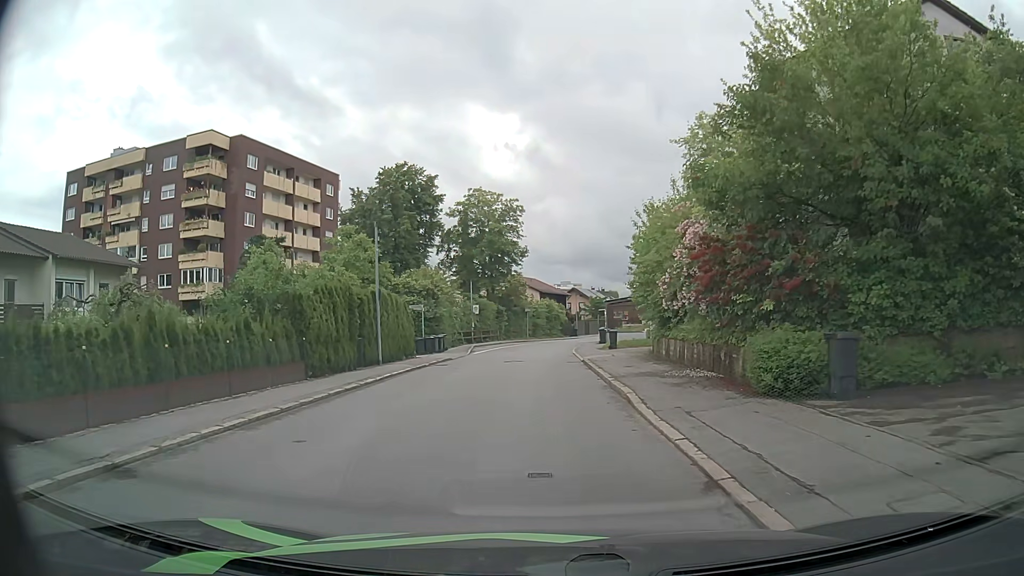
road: residential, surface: asphalt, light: Day
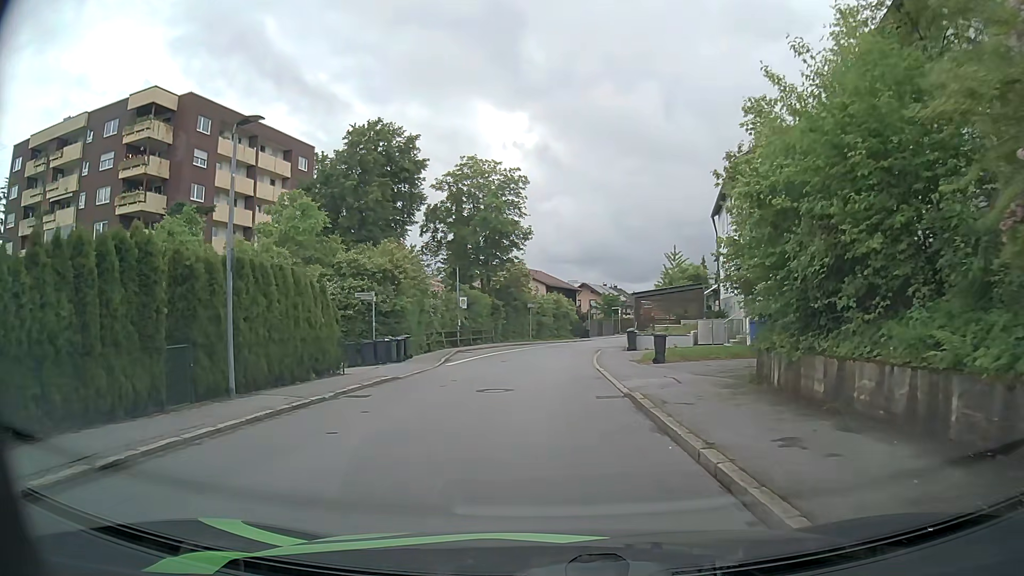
(-0.1, +12.0) m; -1°
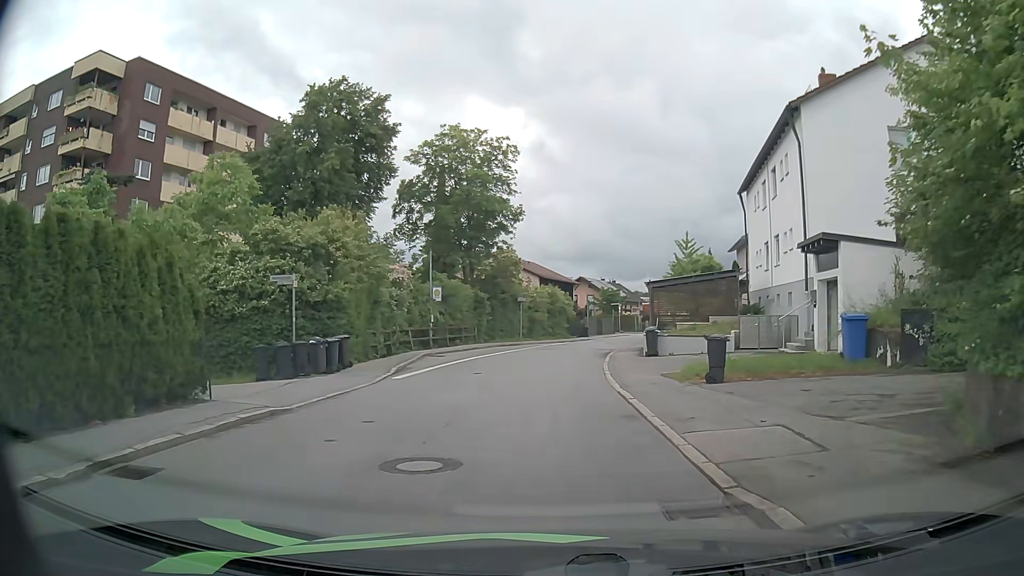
(0.0, +7.8) m; 0°
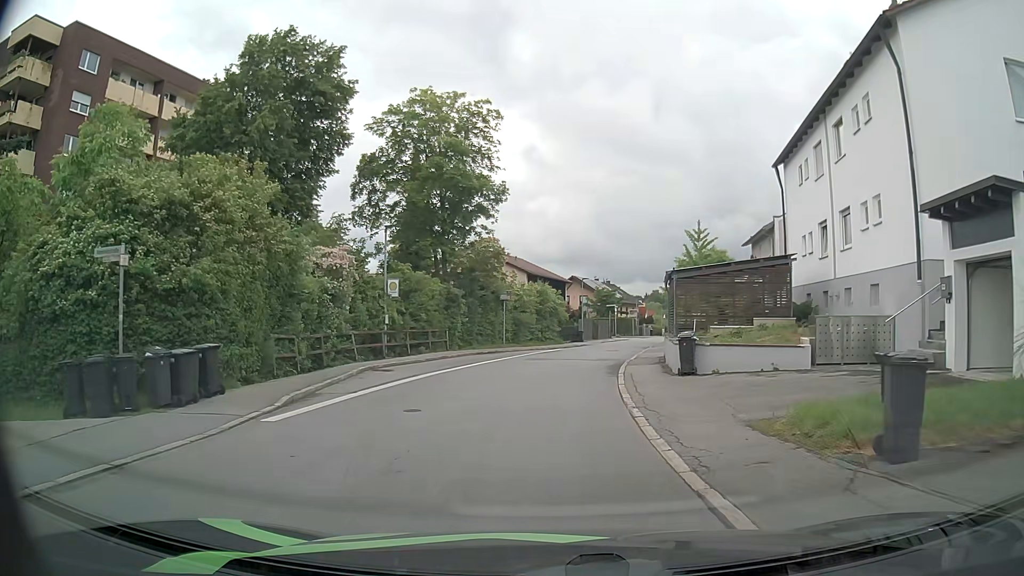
(+0.1, +7.7) m; +1°
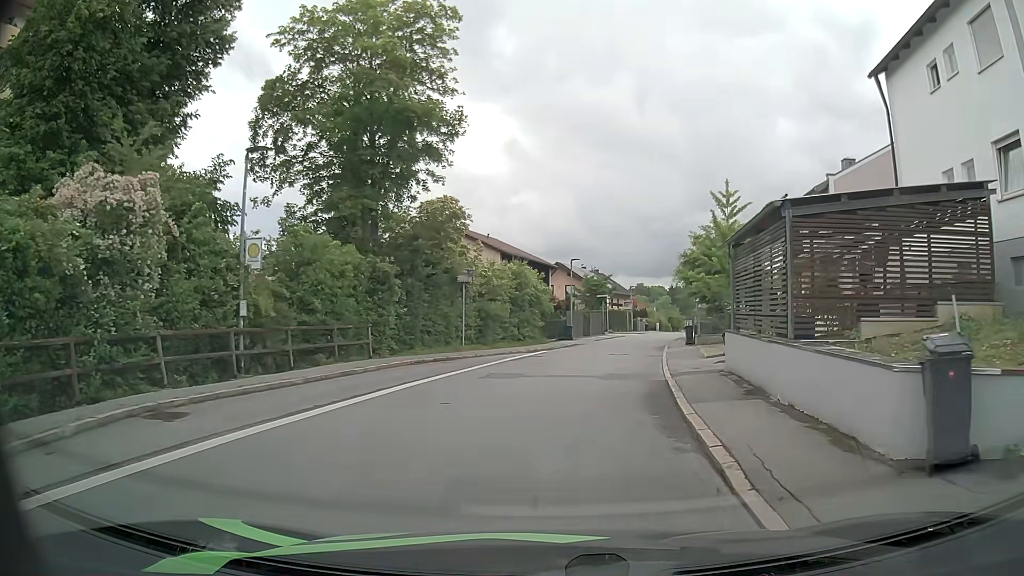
(+0.2, +11.6) m; +2°
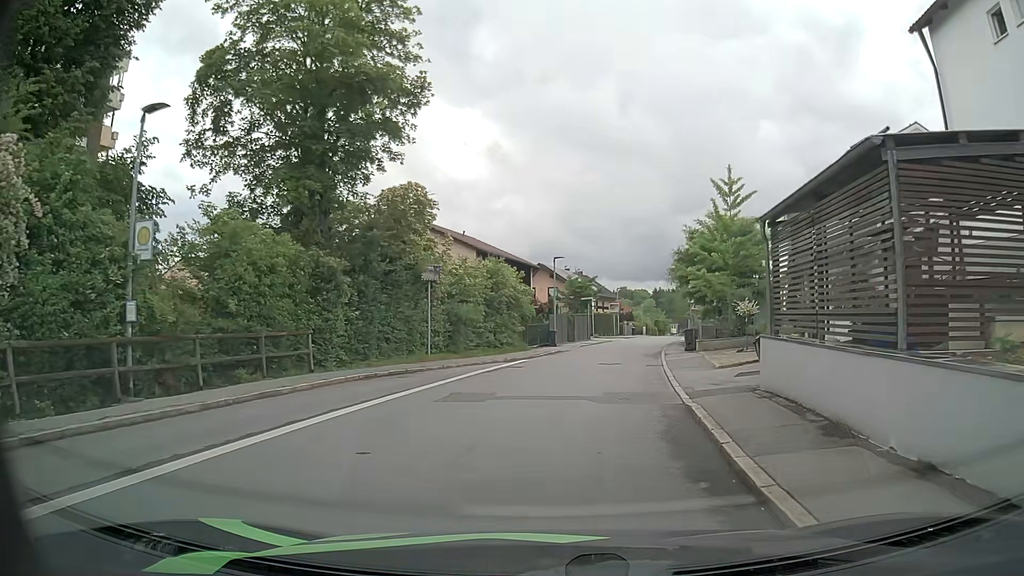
(0.0, +3.9) m; +1°
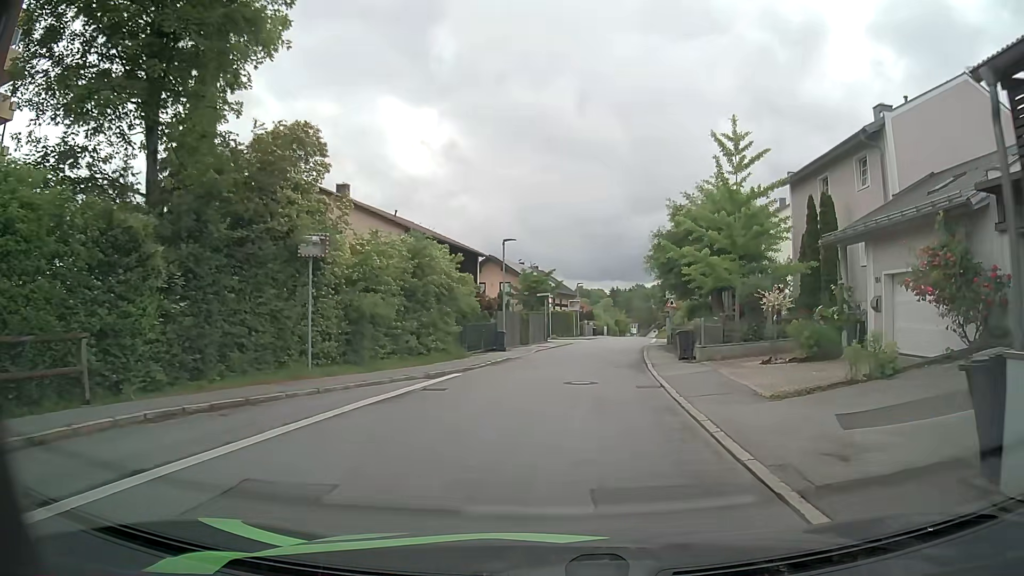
(+0.3, +7.9) m; +4°
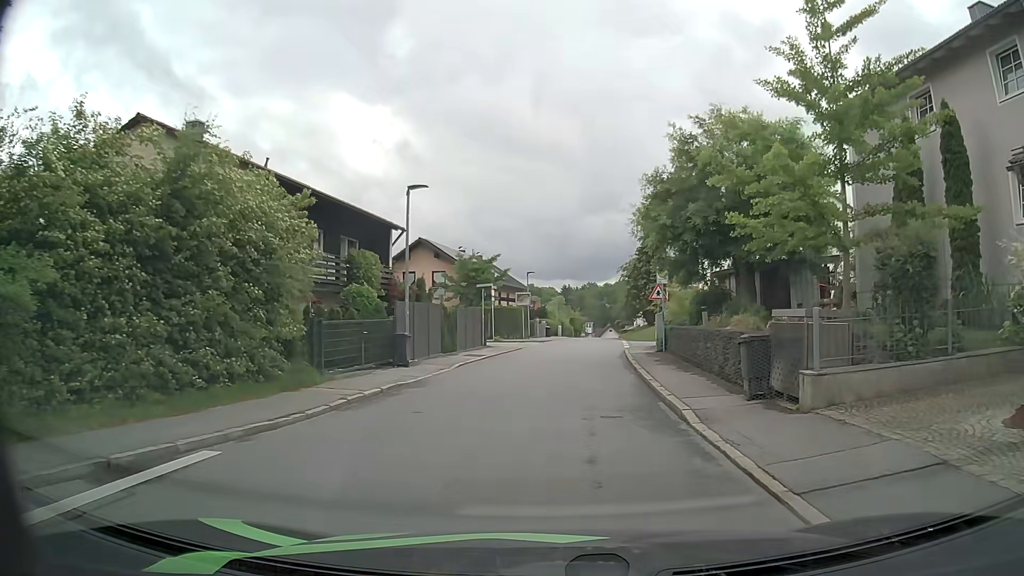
(+0.5, +11.9) m; +4°
(0, +10) (+1, +20) (+2, +30) (+3, +40) (+4, +50) (+5, +60) (+6, +70) (+7, +80) (+8, +90) (+9, +100) m
